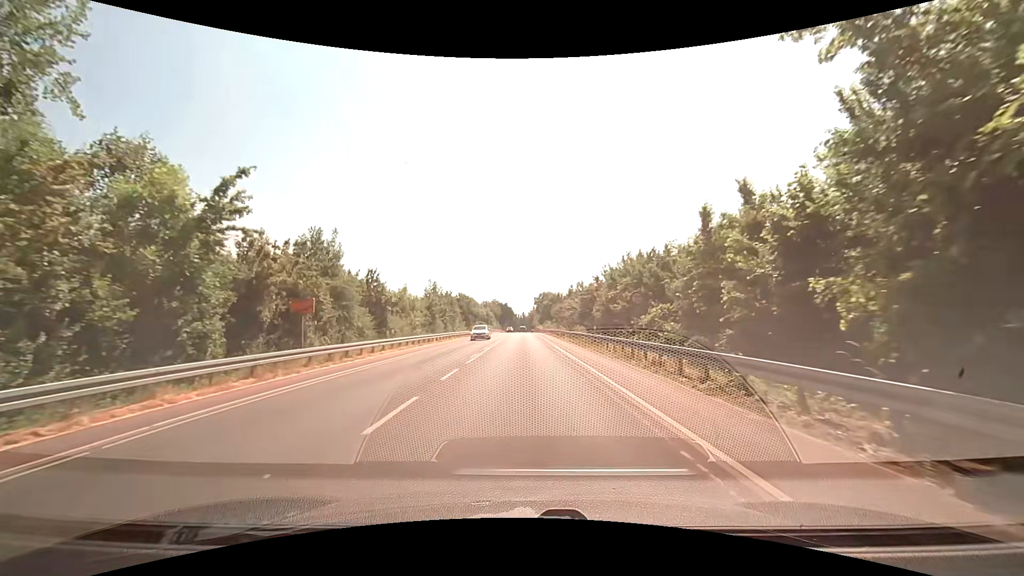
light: Day
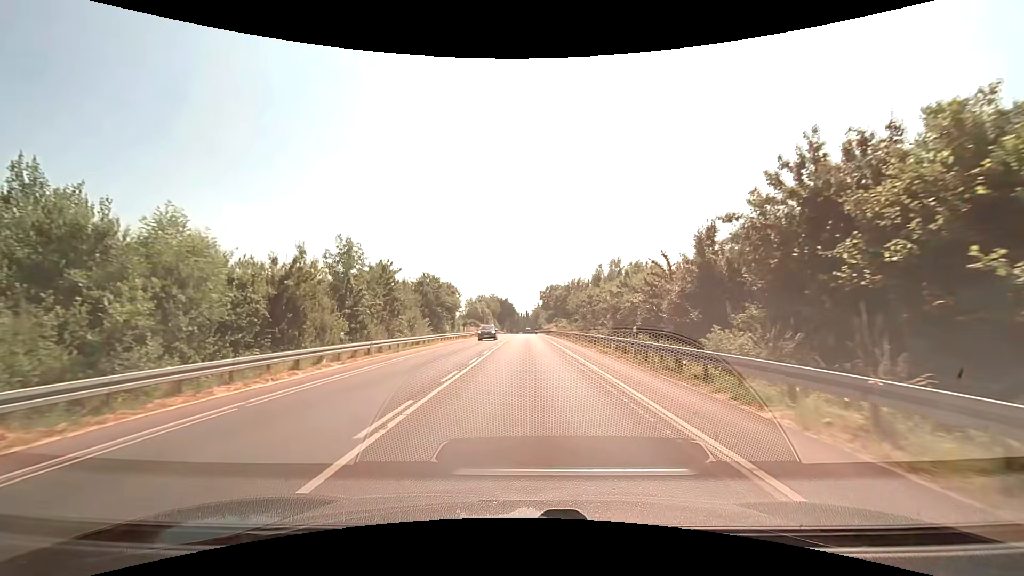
(0.0, +37.7) m; 0°
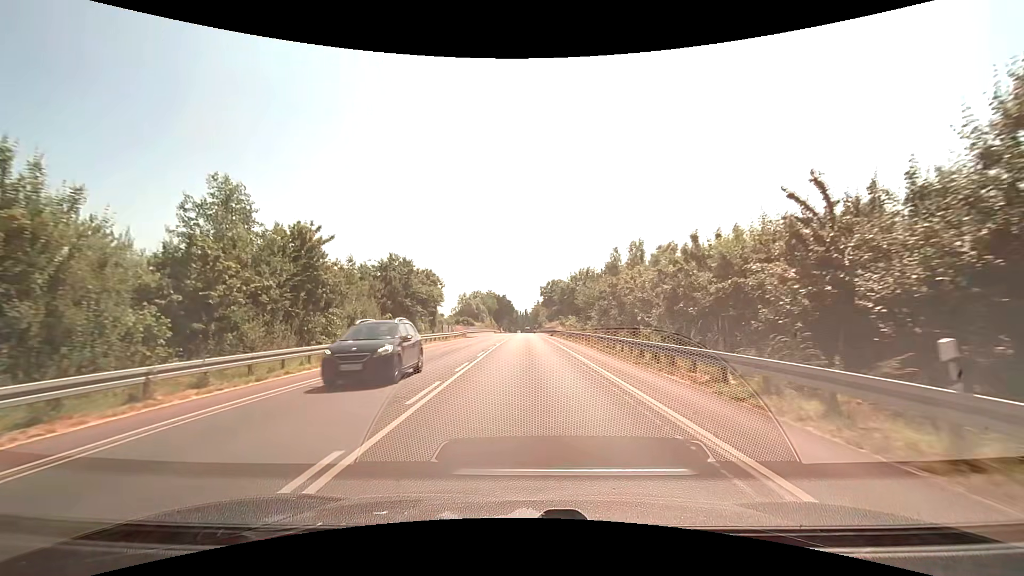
(0.0, +15.2) m; 0°
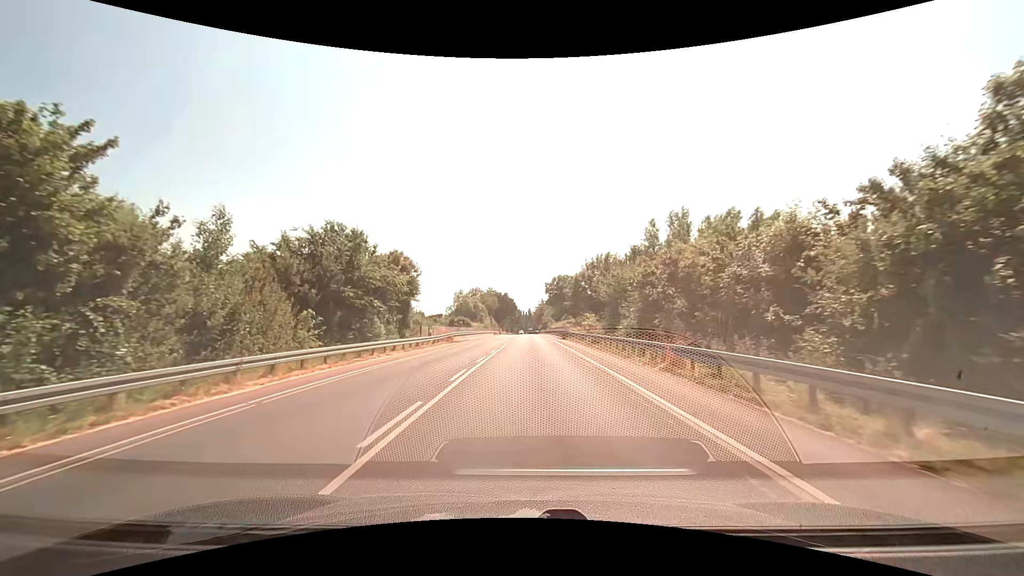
(0.0, +15.2) m; 0°
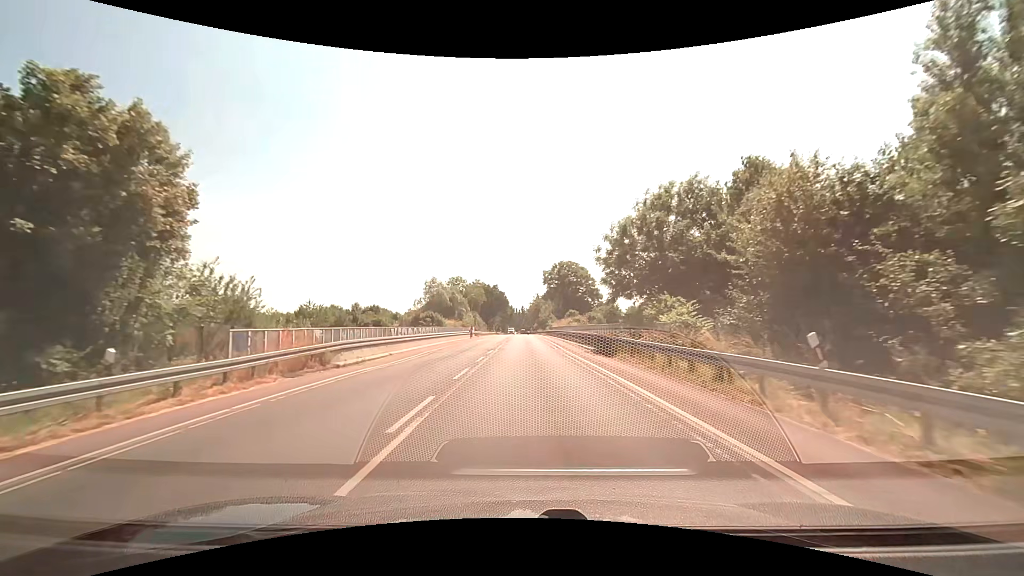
(+0.1, +30.5) m; +1°
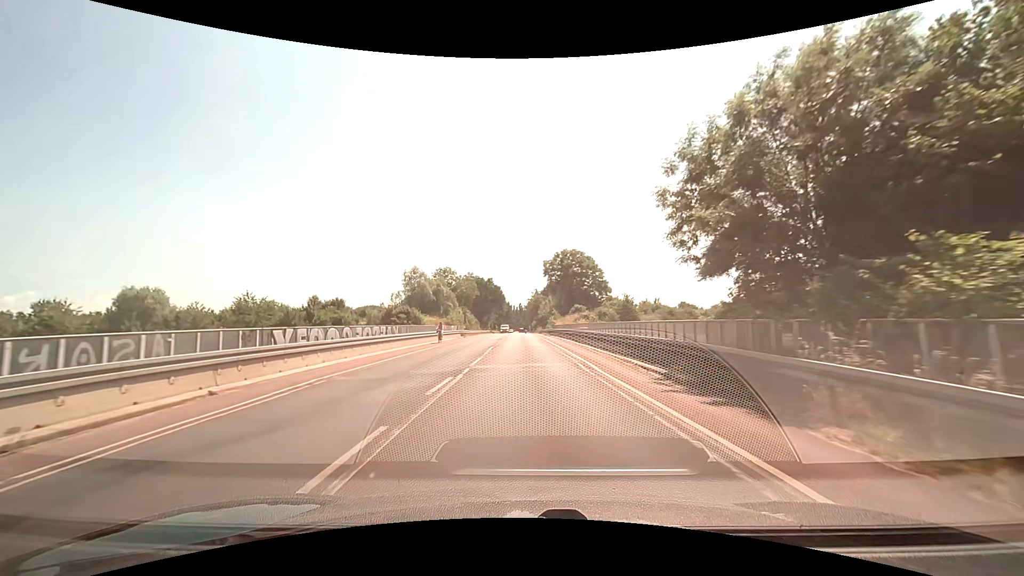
(0.0, +15.4) m; 0°
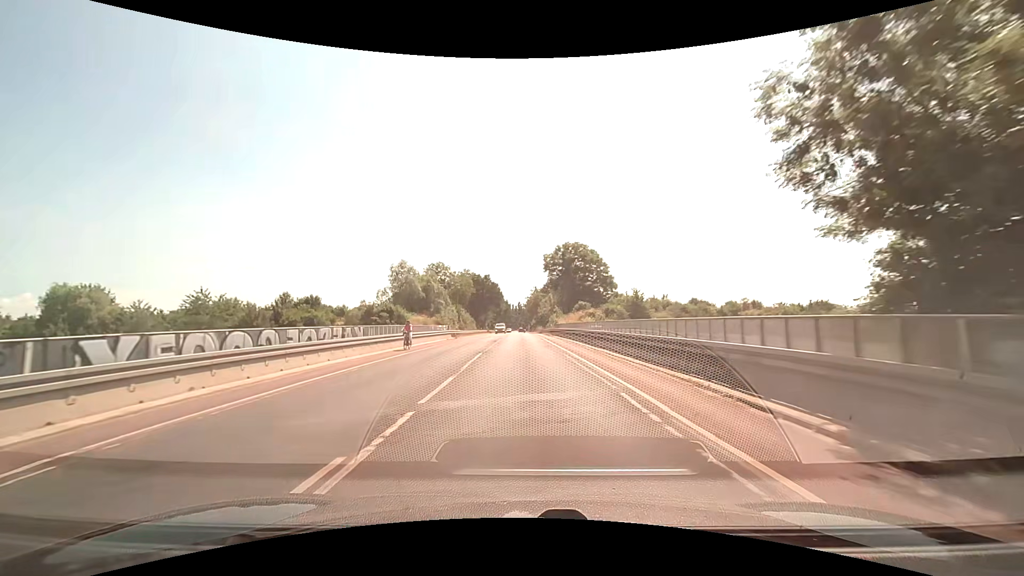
(0.0, +7.7) m; 0°
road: secondary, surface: asphalt
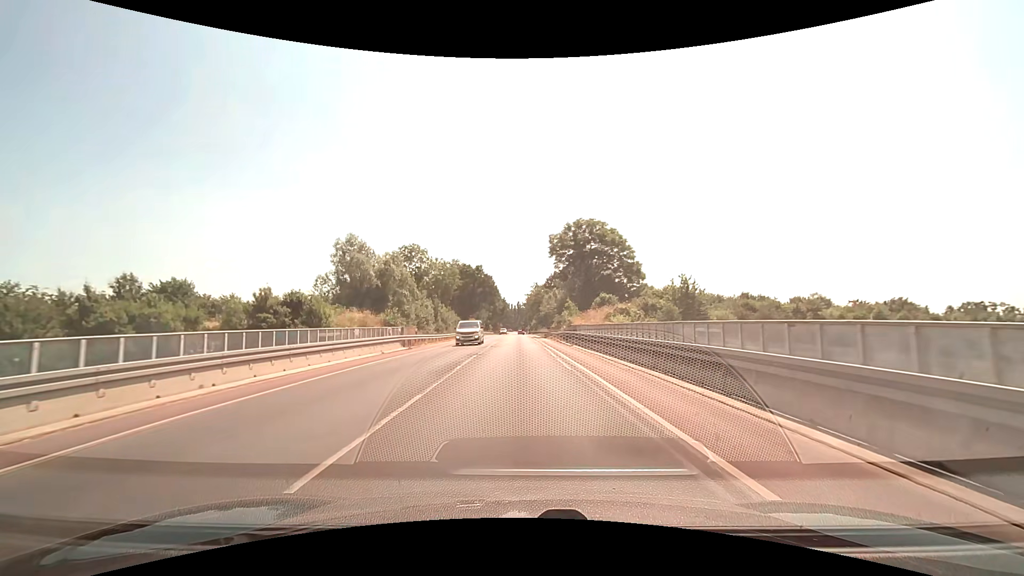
(-0.1, +23.2) m; 0°
(0, +10) (0, +20) (0, +30) (0, +40) (-1, +50) (-1, +60) (-1, +70) (-1, +80) (-1, +90) (-1, +100) m
